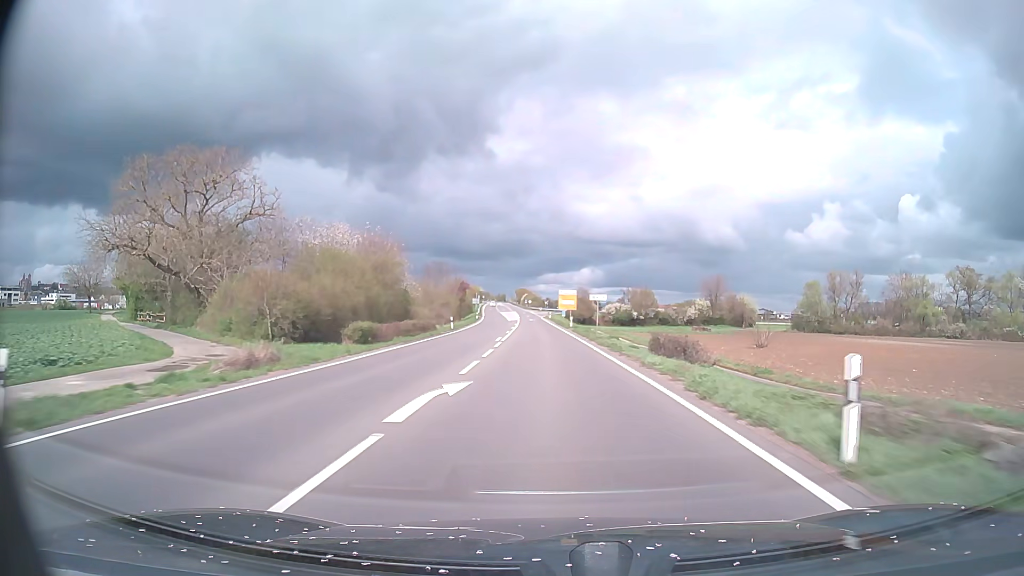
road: secondary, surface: asphalt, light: Day
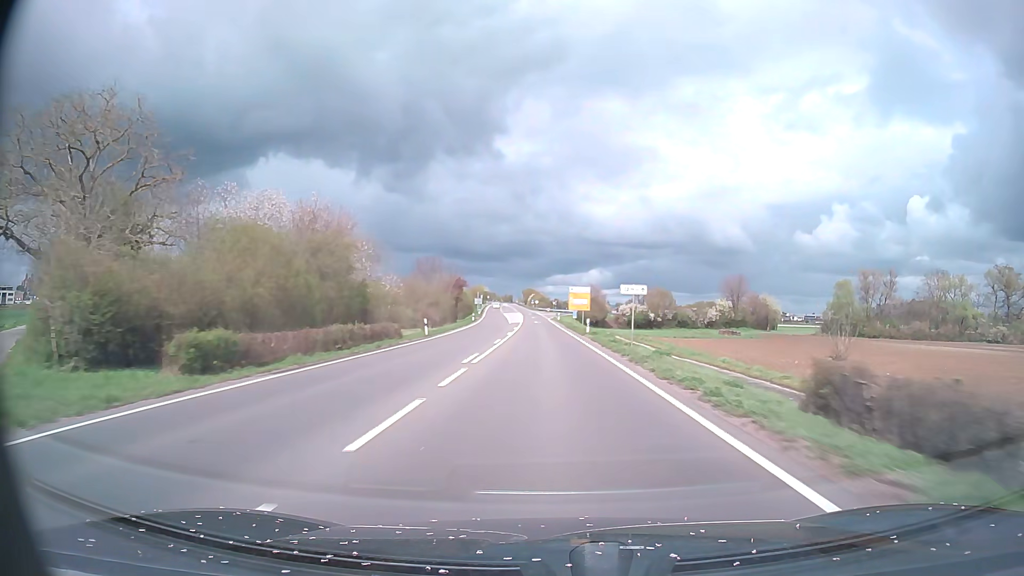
(-0.1, +14.9) m; -1°
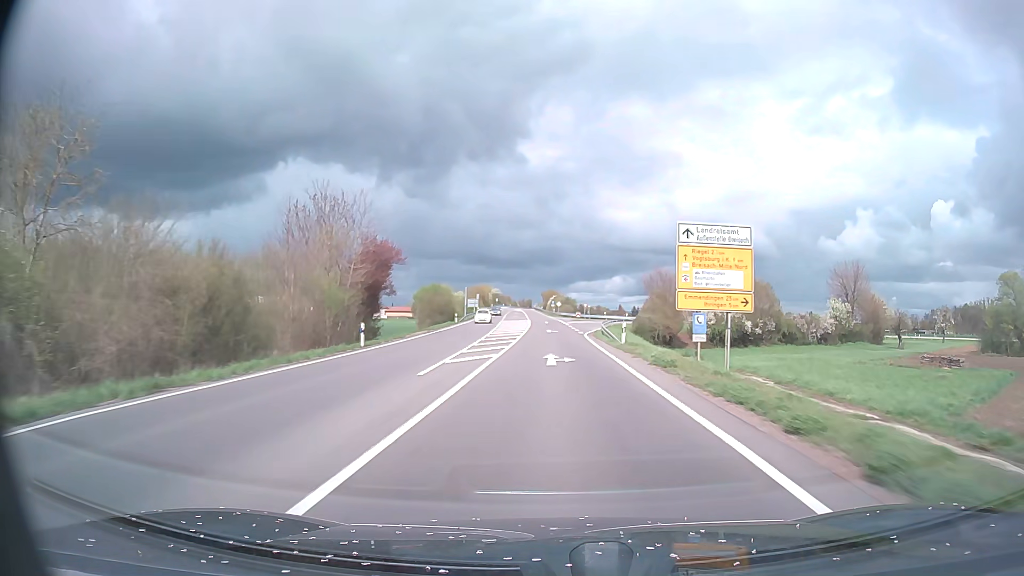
(-1.2, +59.3) m; -2°
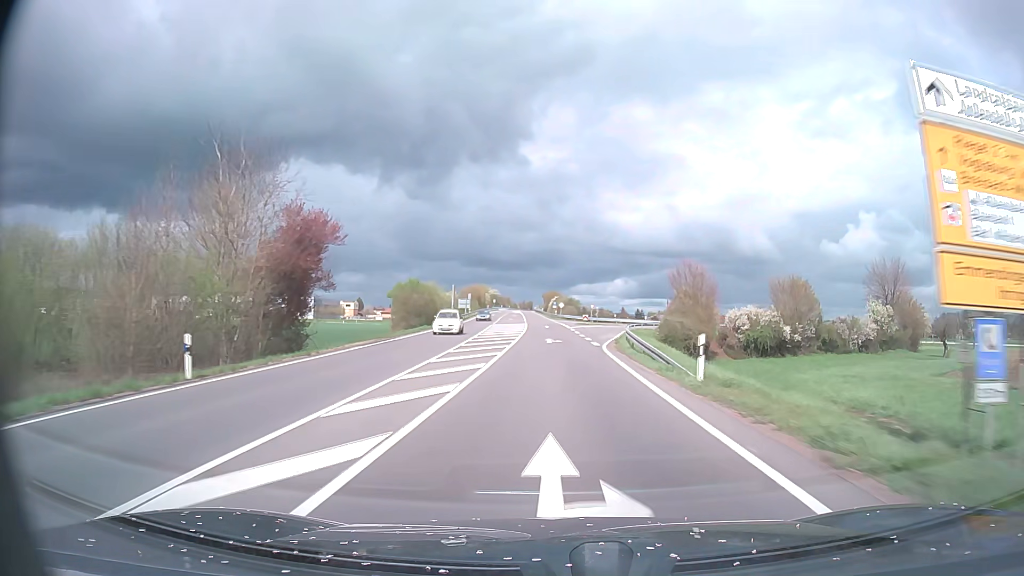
(0.0, +14.8) m; 0°
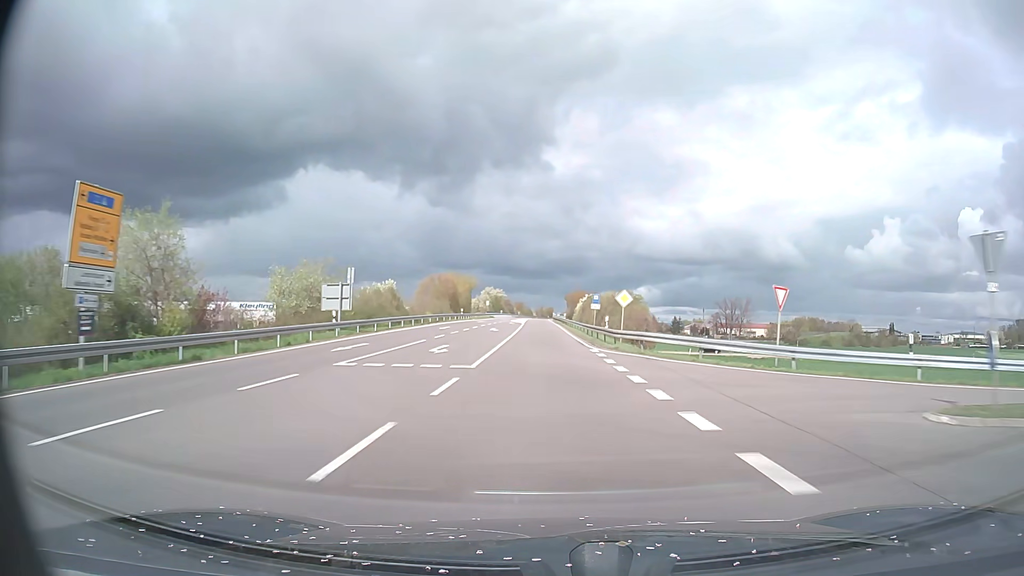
(-1.1, +73.9) m; -2°
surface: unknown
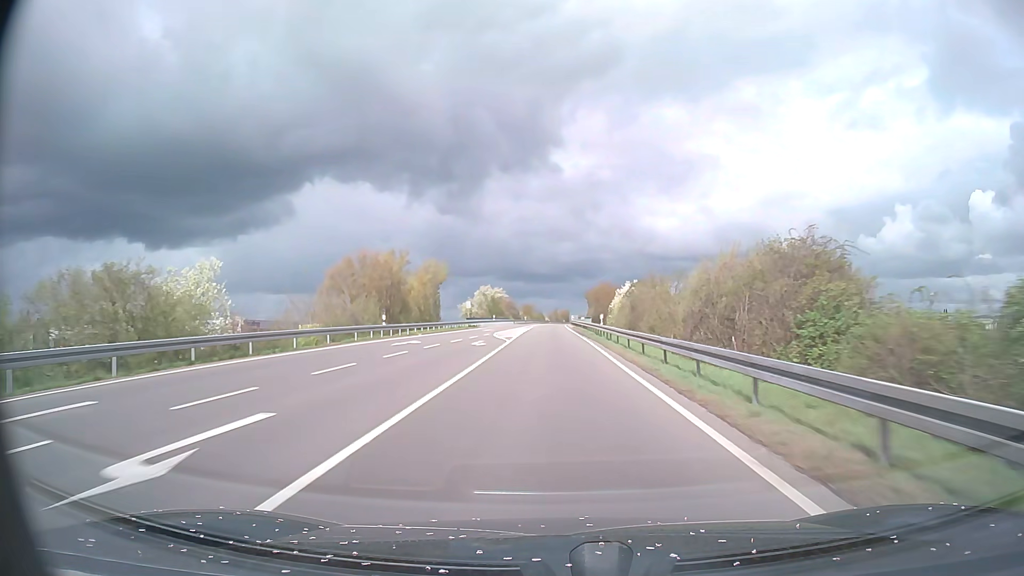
(-0.4, +44.3) m; -1°
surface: asphalt
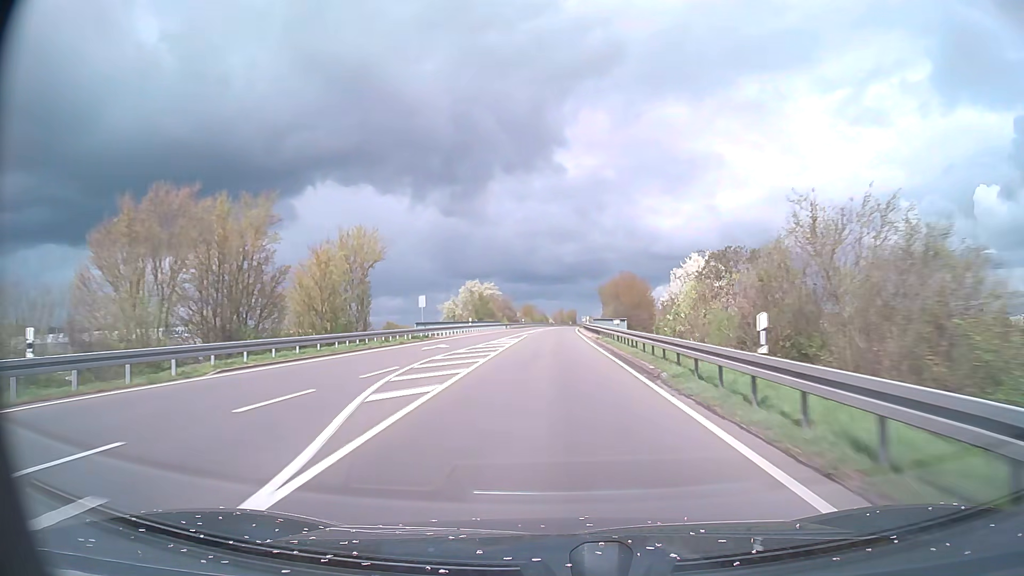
(-0.1, +29.5) m; -1°
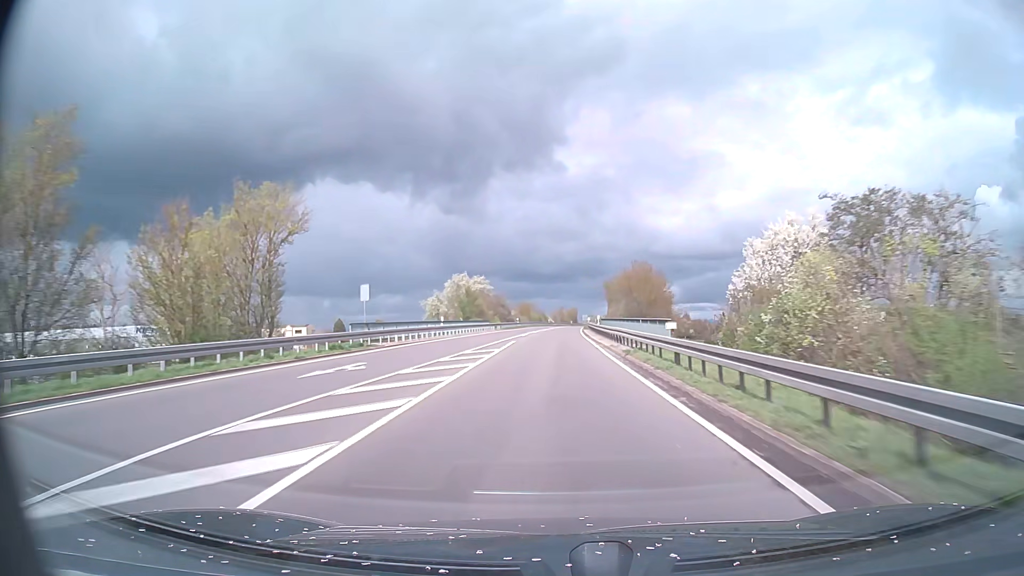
(0.0, +14.8) m; 0°
